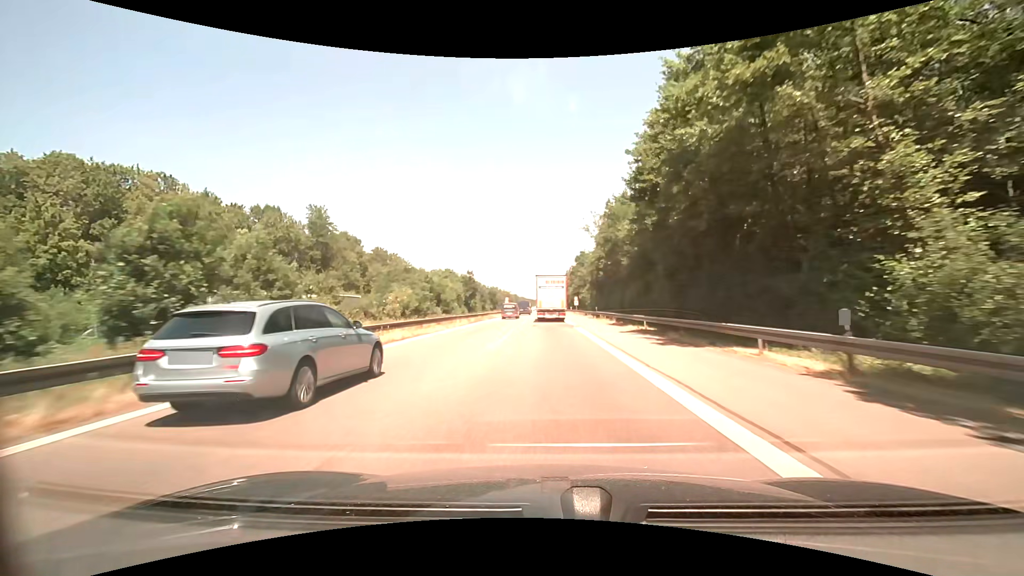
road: motorway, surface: asphalt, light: Day
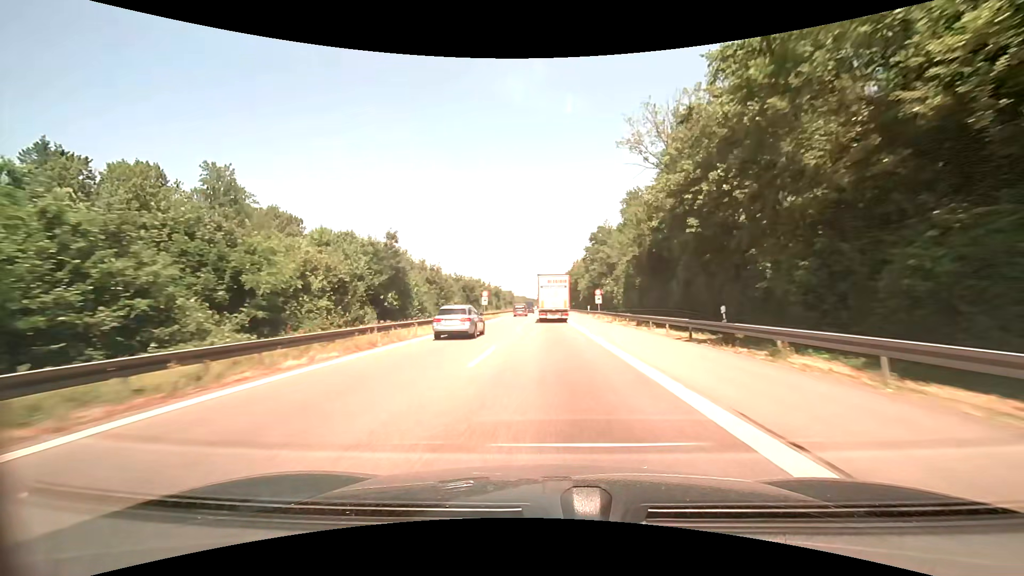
(-0.2, +40.8) m; 0°
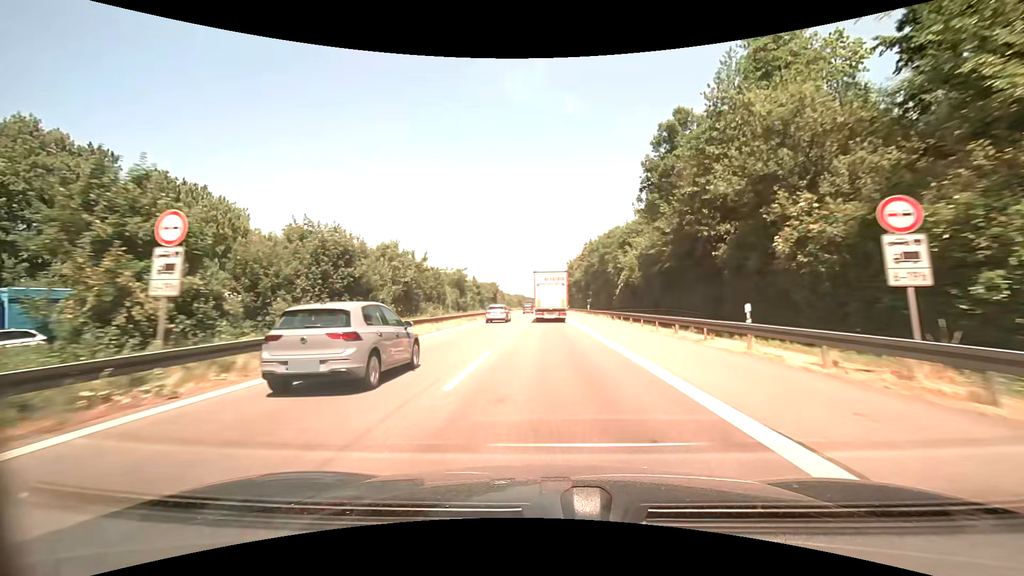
(-0.1, +54.2) m; 0°
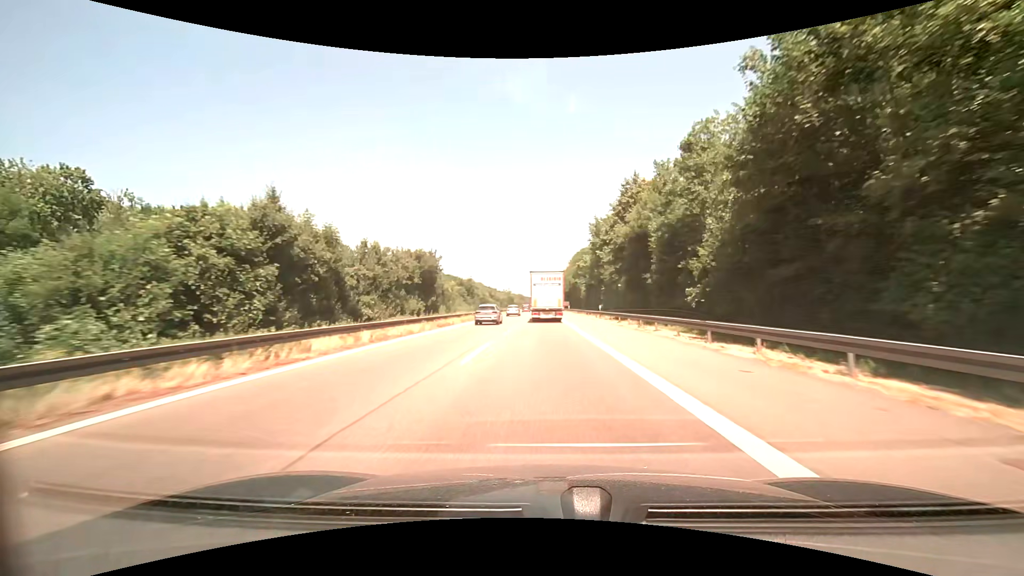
(-0.1, +65.4) m; 0°
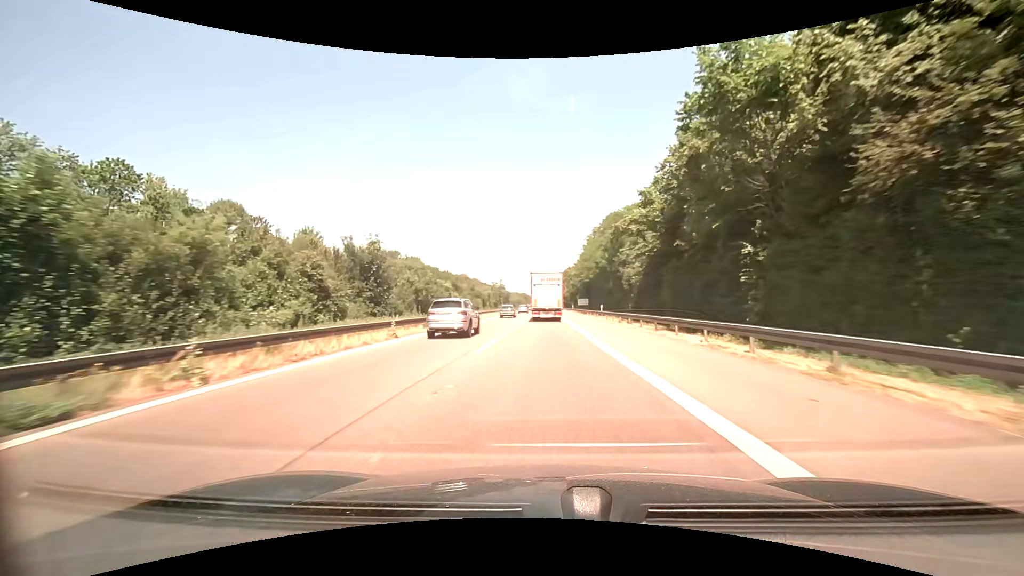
(-0.4, +51.7) m; -1°
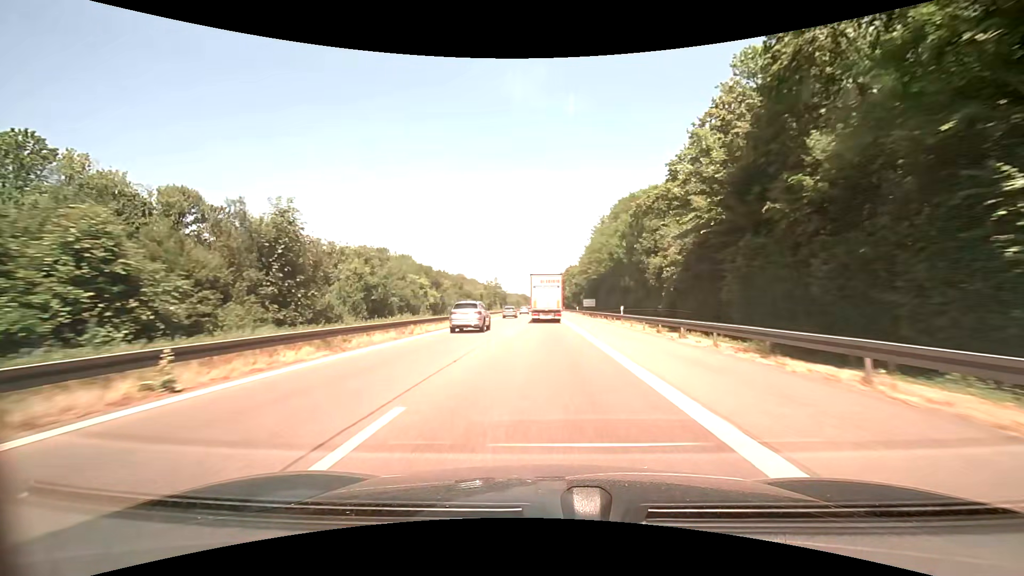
(0.0, +13.0) m; 0°
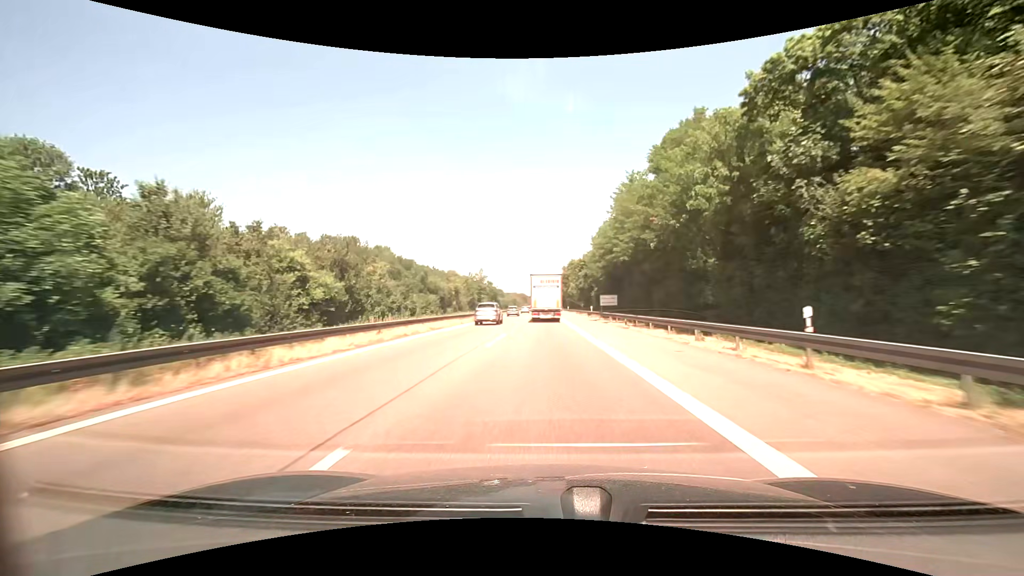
(0.0, +26.2) m; 0°
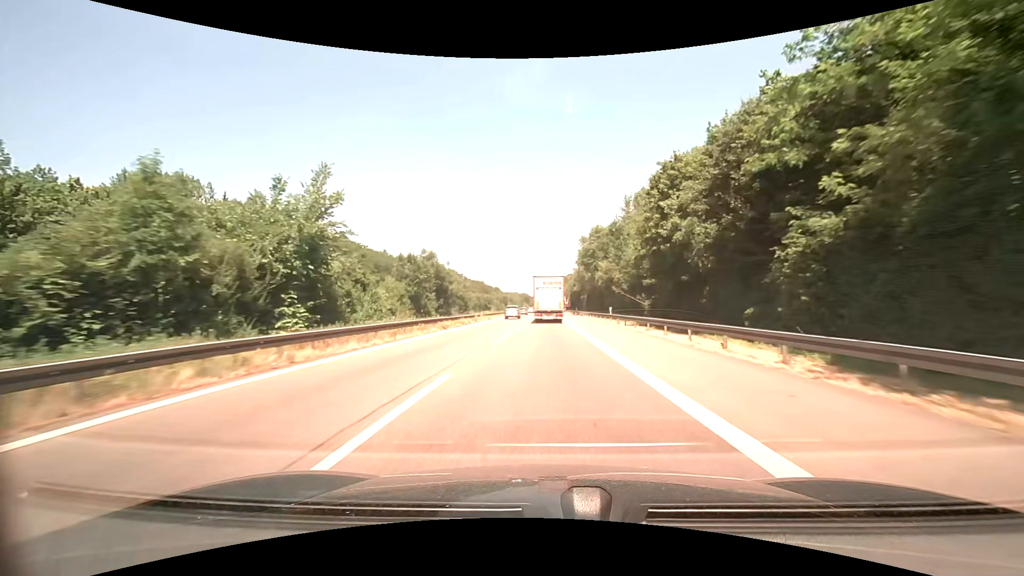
(-0.3, +67.0) m; 0°
(0, +10) (0, +20) (0, +30) (0, +40) (0, +50) (0, +60) (0, +70) (0, +80) (0, +90) (0, +100) m
